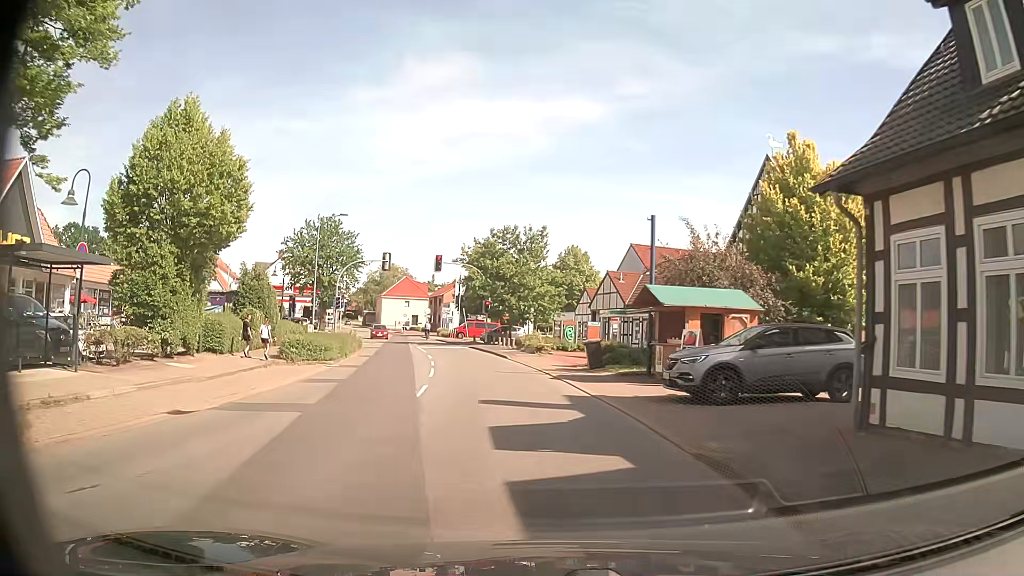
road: secondary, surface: asphalt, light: Day
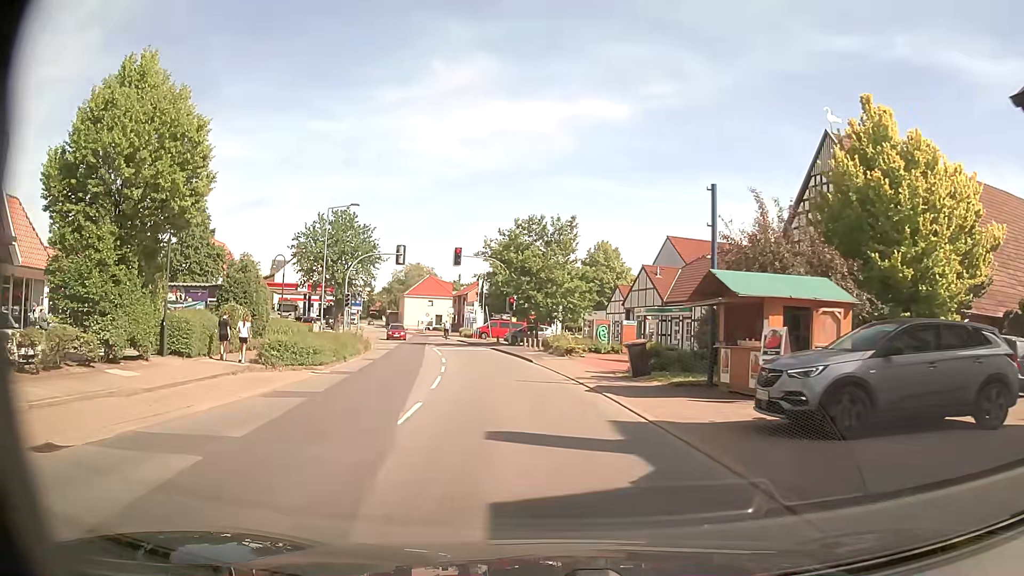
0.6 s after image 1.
(-0.1, +4.5) m; -2°
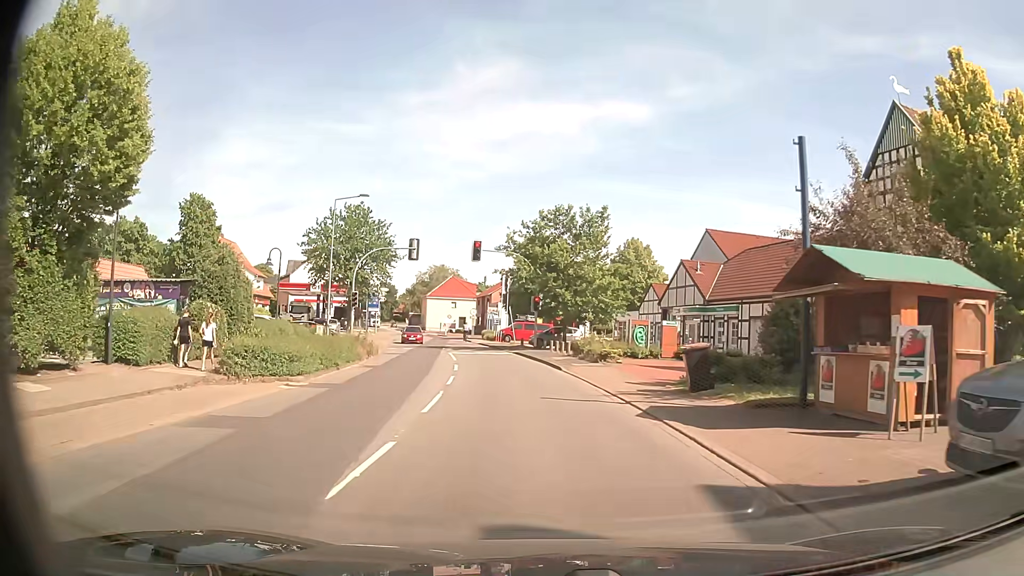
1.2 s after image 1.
(-0.1, +4.5) m; -3°
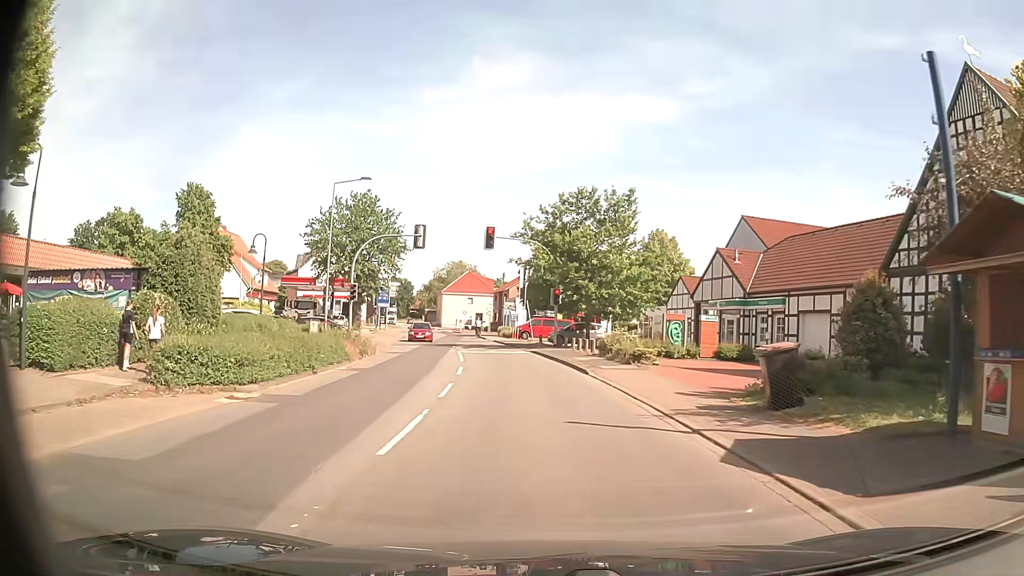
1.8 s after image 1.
(0.0, +4.3) m; -1°
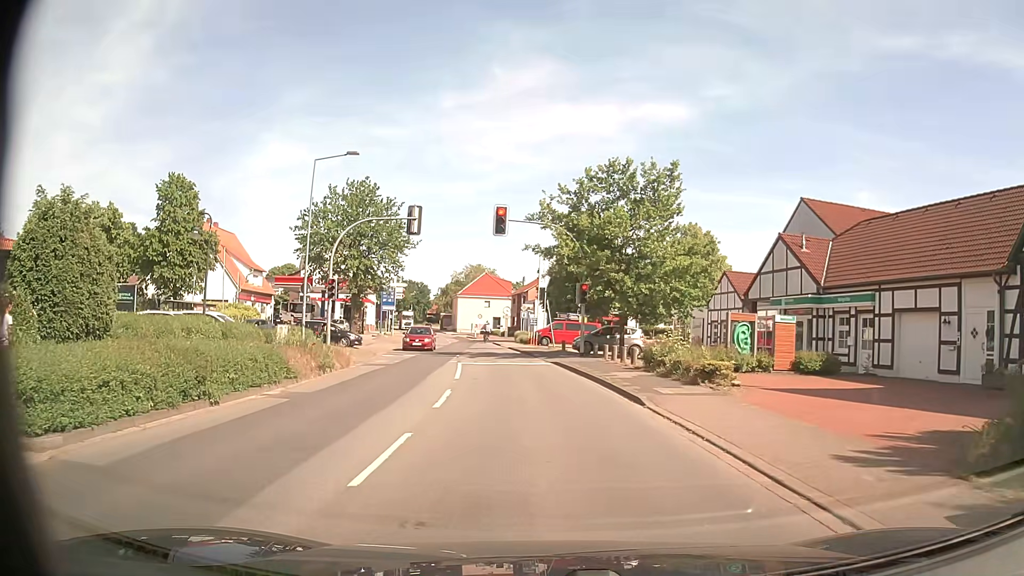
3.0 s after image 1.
(-0.2, +7.1) m; -2°
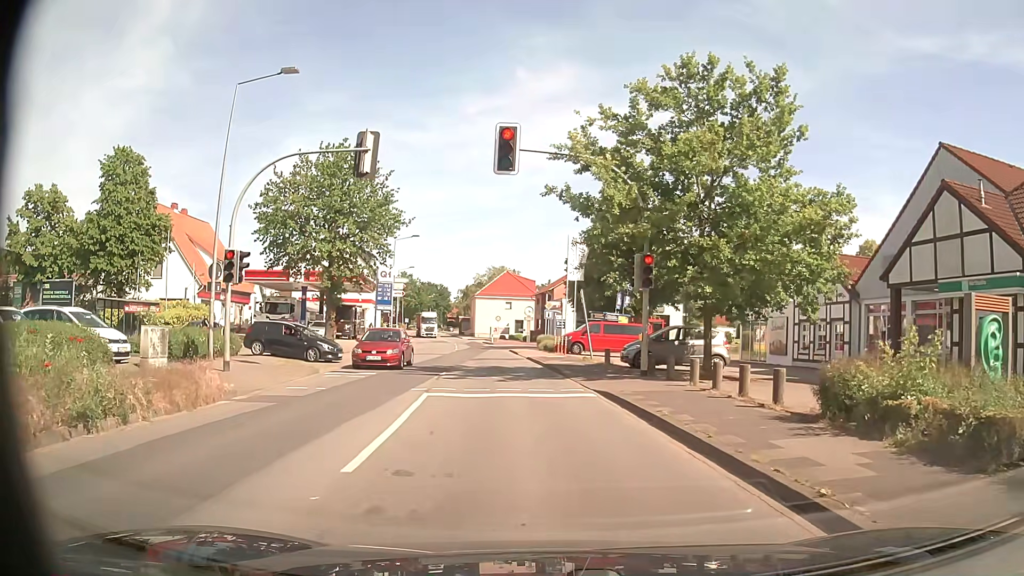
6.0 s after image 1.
(-0.4, +12.2) m; -3°
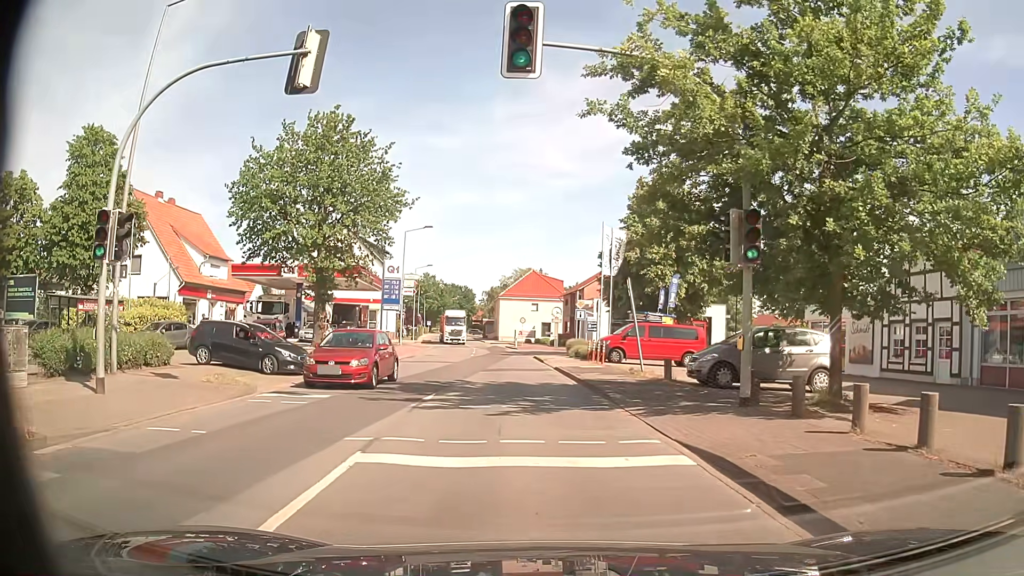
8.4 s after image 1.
(-0.1, +7.1) m; -3°
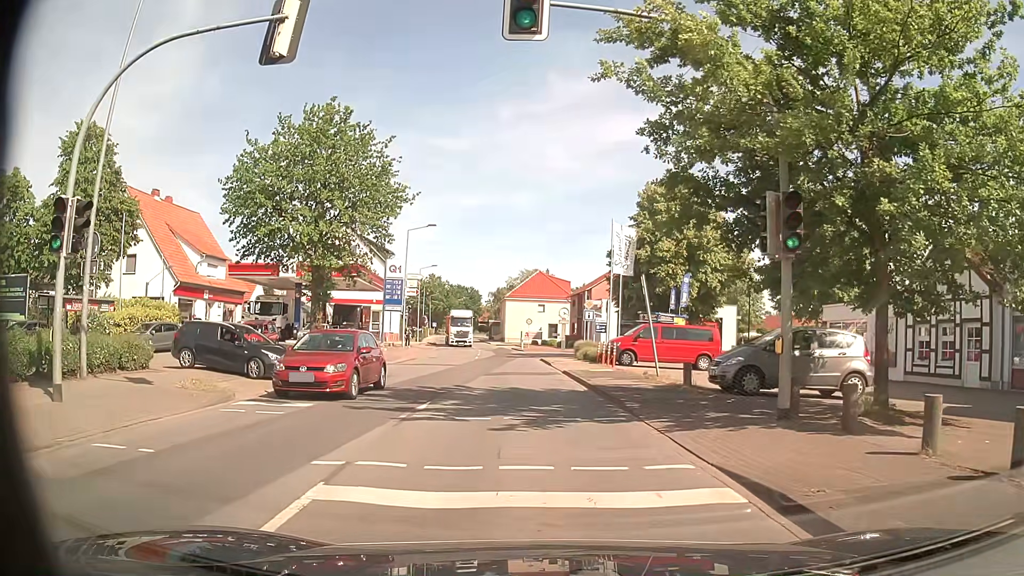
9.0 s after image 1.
(0.0, +1.6) m; 0°
(0, +10) (-1, +20) (-2, +30) (-2, +40) (-3, +50) (-4, +60) (-6, +70) (-8, +80) (-9, +89) (-11, +99) m
